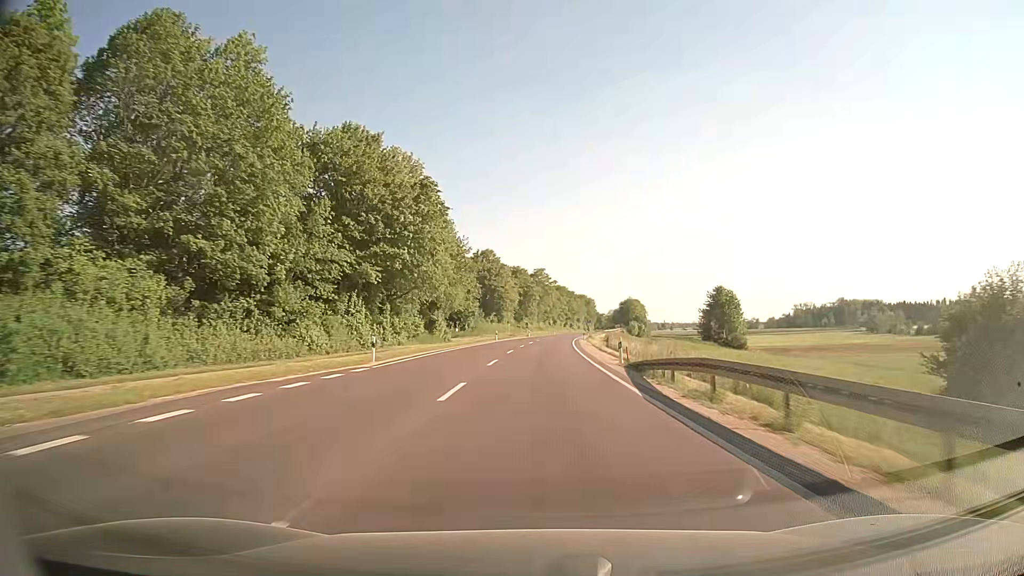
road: secondary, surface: asphalt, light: Day
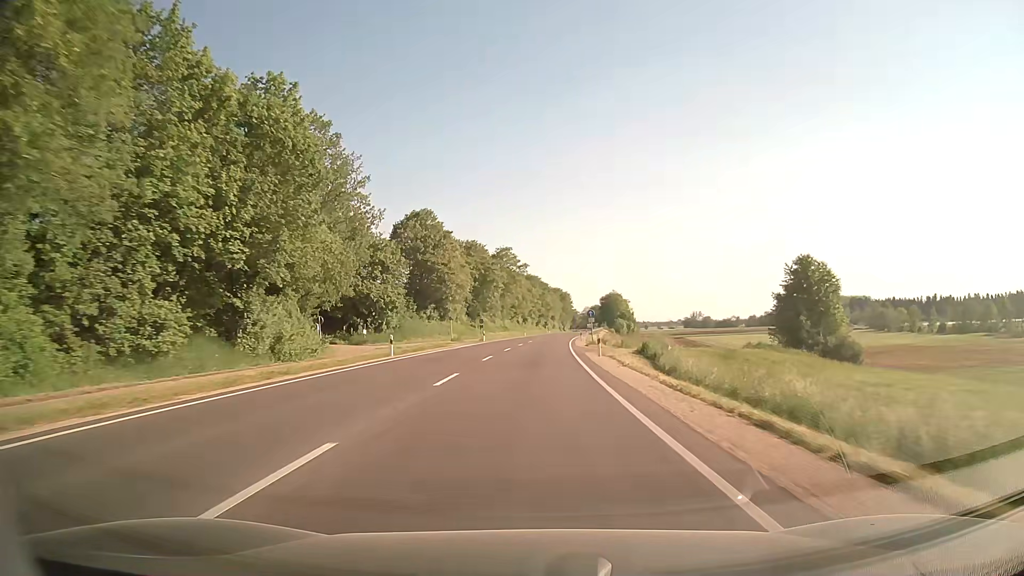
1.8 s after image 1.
(+1.1, +44.6) m; +3°
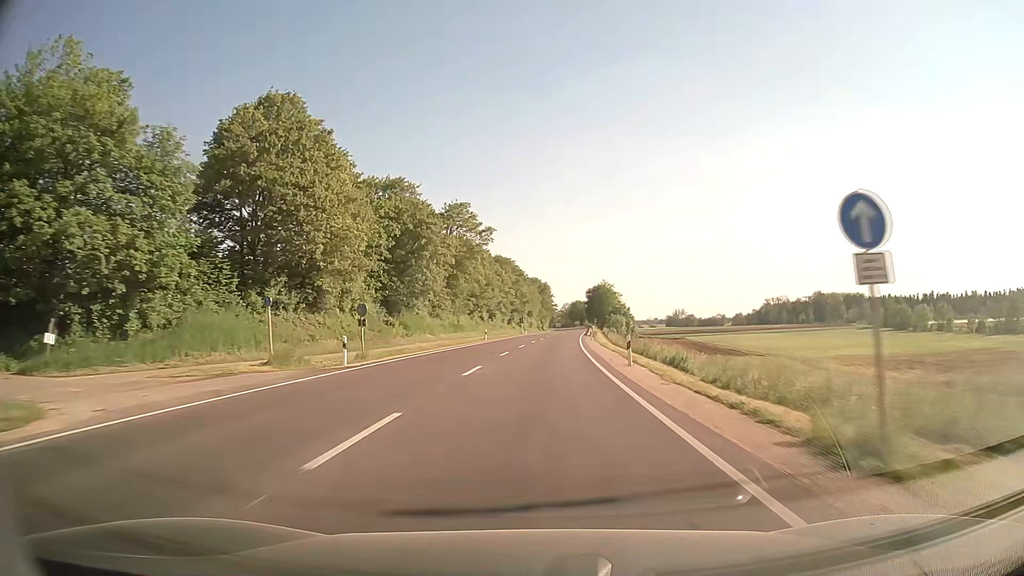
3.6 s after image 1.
(+0.6, +45.3) m; +2°
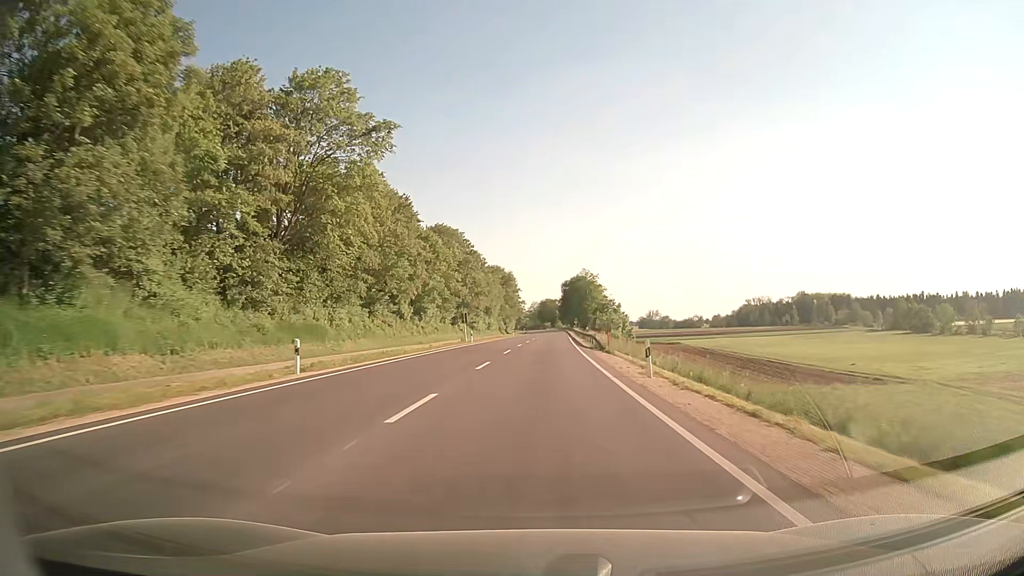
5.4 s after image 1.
(+1.3, +44.7) m; +3°
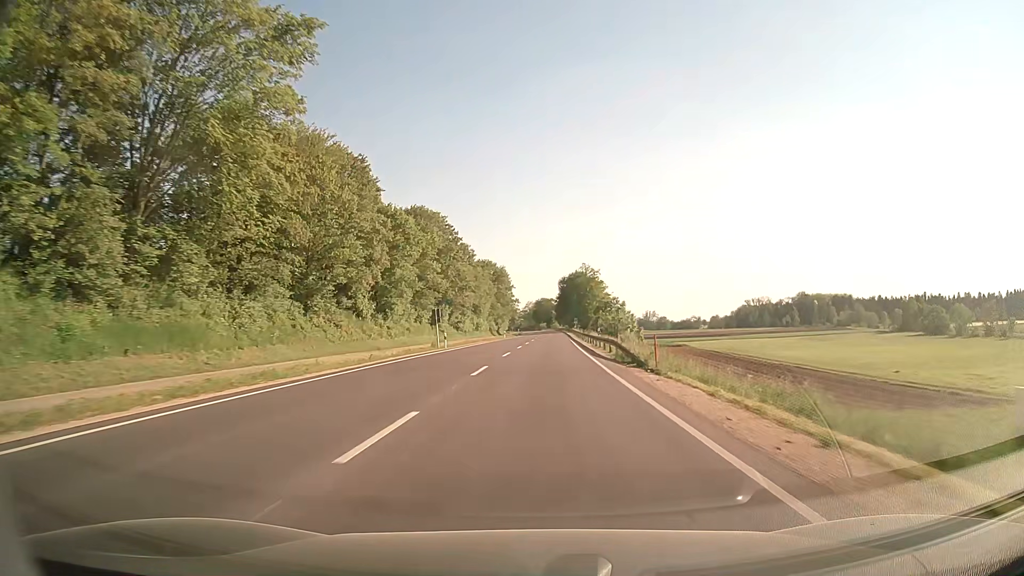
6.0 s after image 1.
(0.0, +14.8) m; 0°
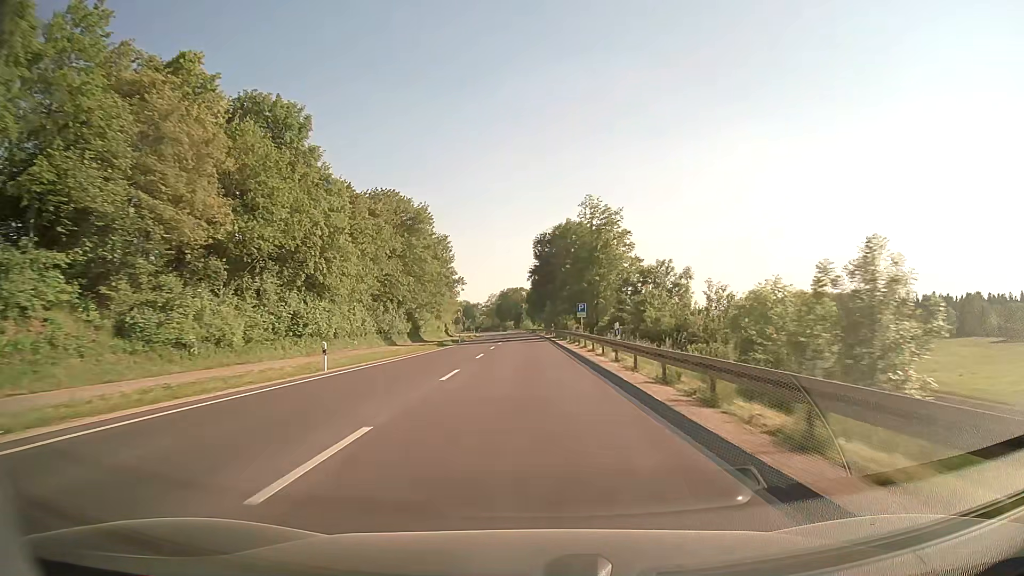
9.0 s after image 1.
(+2.1, +73.4) m; +3°
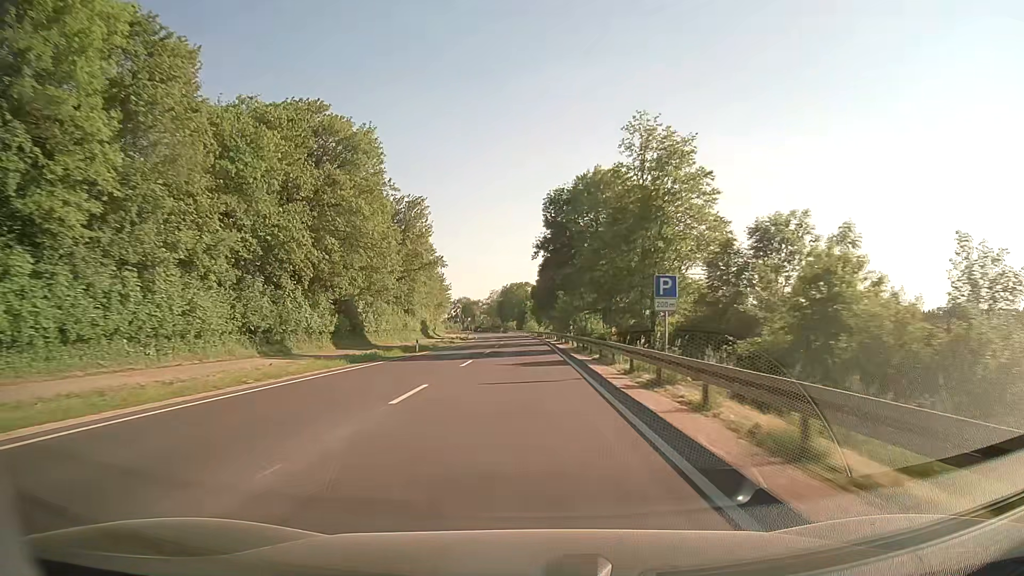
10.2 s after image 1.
(0.0, +28.5) m; 0°
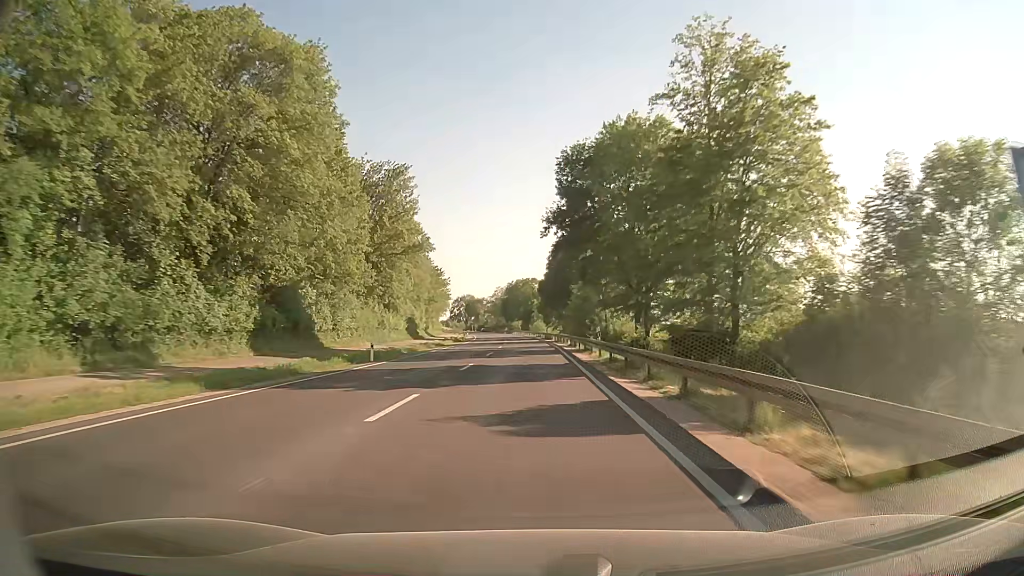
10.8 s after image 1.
(-0.1, +14.0) m; -1°
(0, +10) (0, +20) (0, +30) (-1, +40) (-1, +50) (-1, +60) (-1, +70) (-2, +80) (-2, +90) (-3, +100) m
